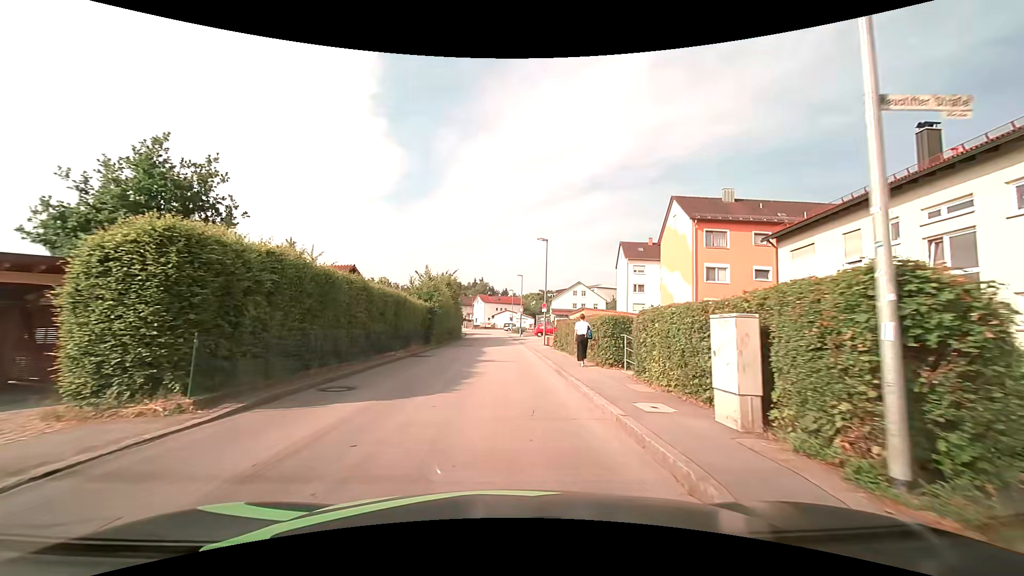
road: unclassified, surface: asphalt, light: Day
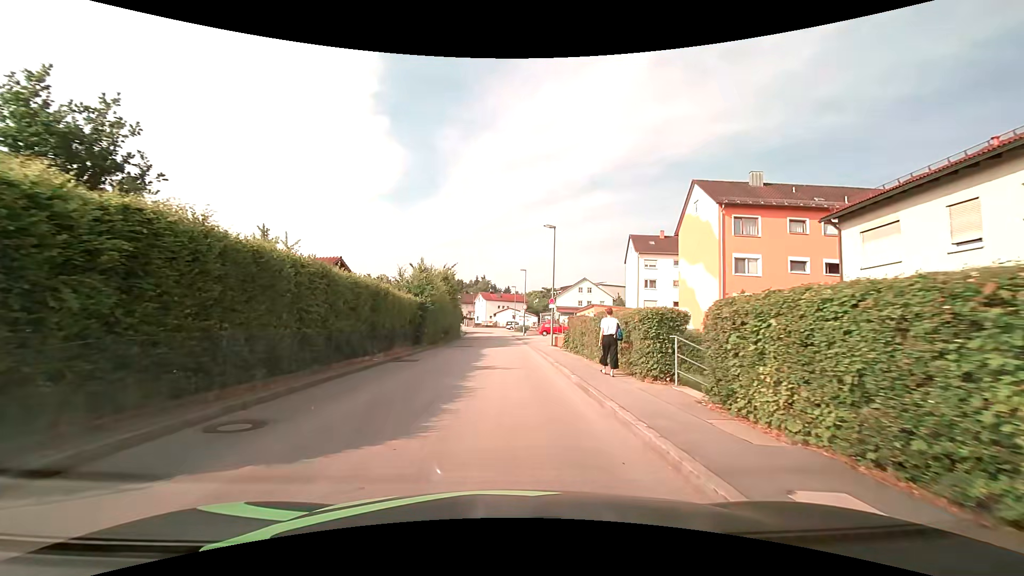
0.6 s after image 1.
(0.0, +4.4) m; 0°
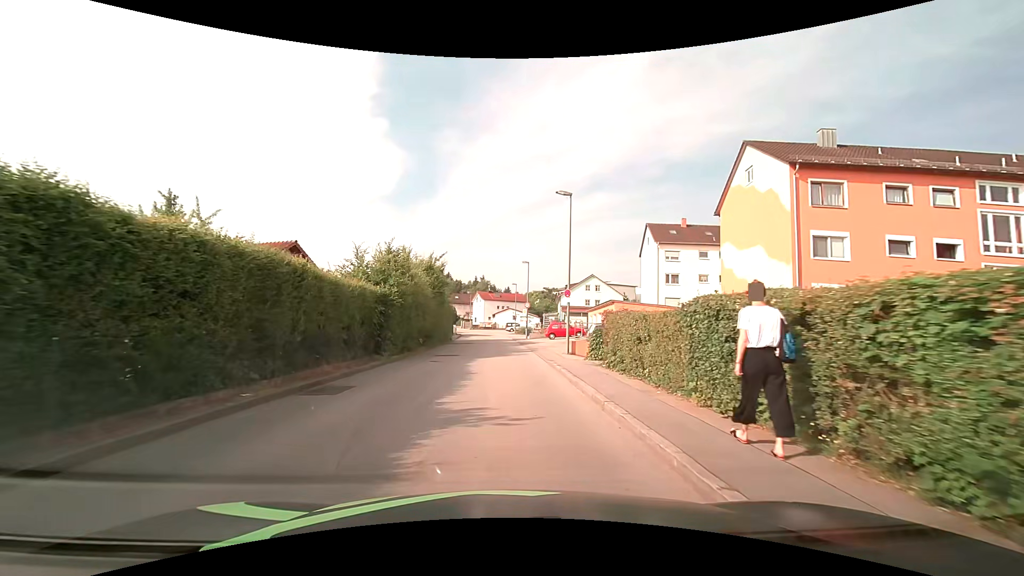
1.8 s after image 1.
(0.0, +8.9) m; 0°
(0, +10) (0, +20) (0, +30) (0, +40) (-1, +50) (-1, +60) (-2, +70) (-3, +80) (-5, +90) (-7, +99) m
